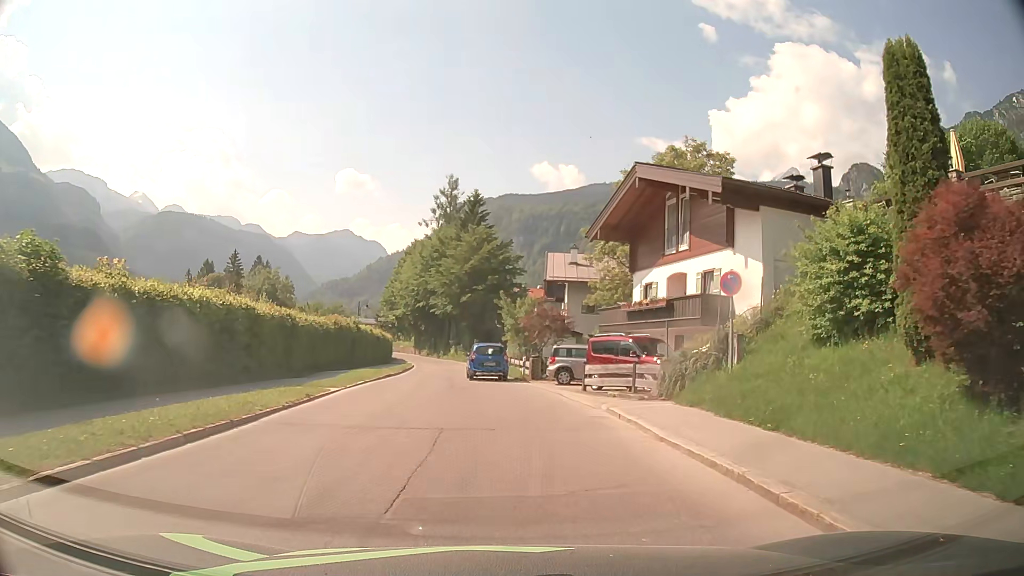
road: tertiary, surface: asphalt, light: Day
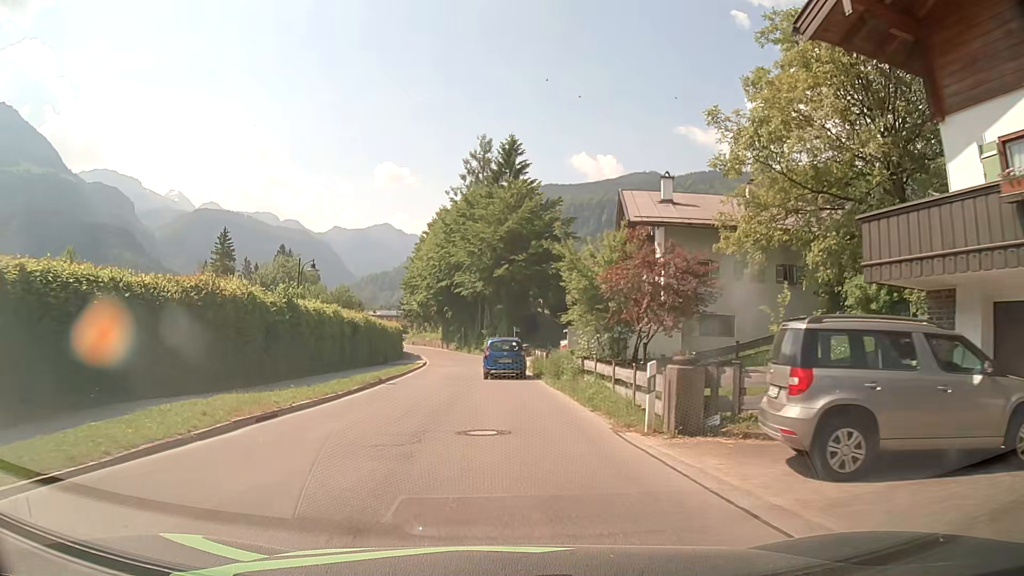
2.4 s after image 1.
(-0.5, +21.3) m; -3°
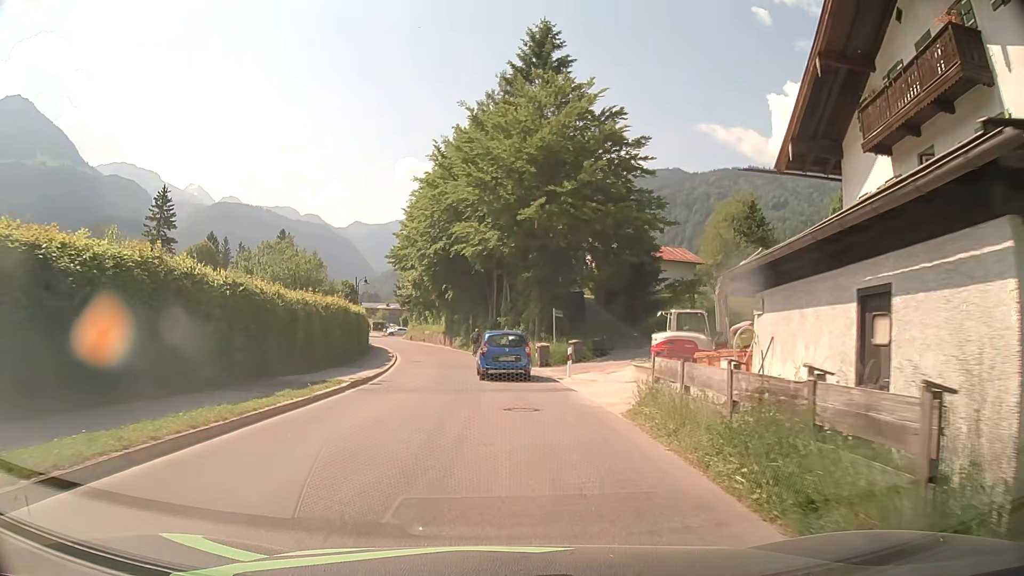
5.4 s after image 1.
(-0.6, +25.7) m; -2°
(0, +10) (0, +20) (-1, +30) (-2, +40) (-3, +50) (-6, +60) (-8, +69) (-11, +79) (-14, +88) (-16, +98) m
